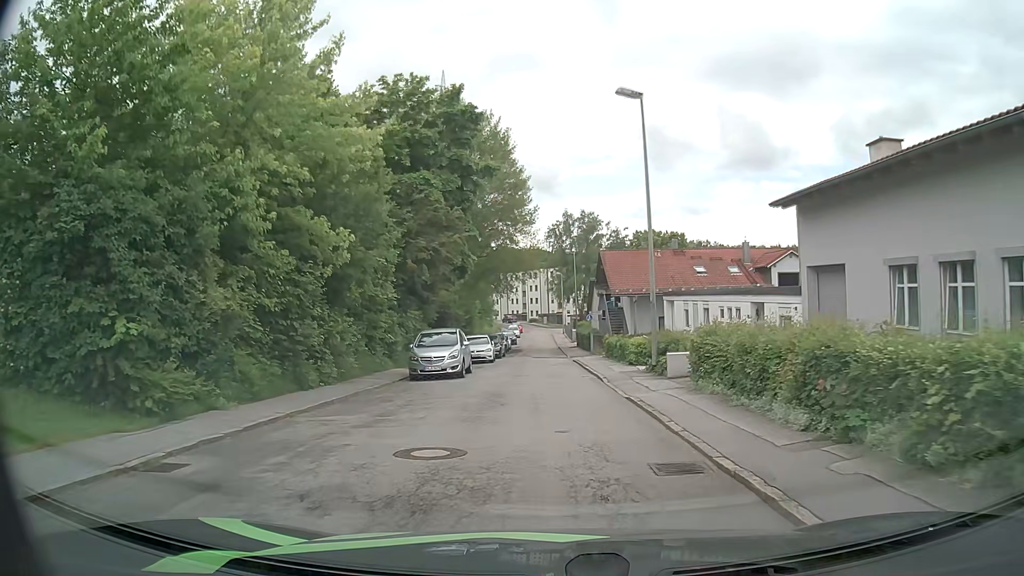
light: Day
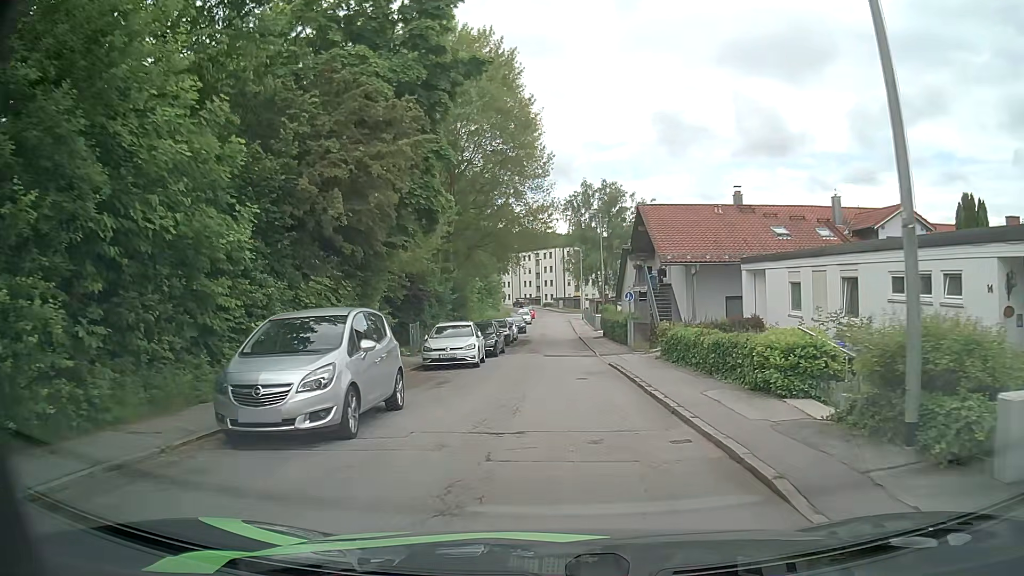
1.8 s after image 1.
(-0.1, +13.4) m; -1°
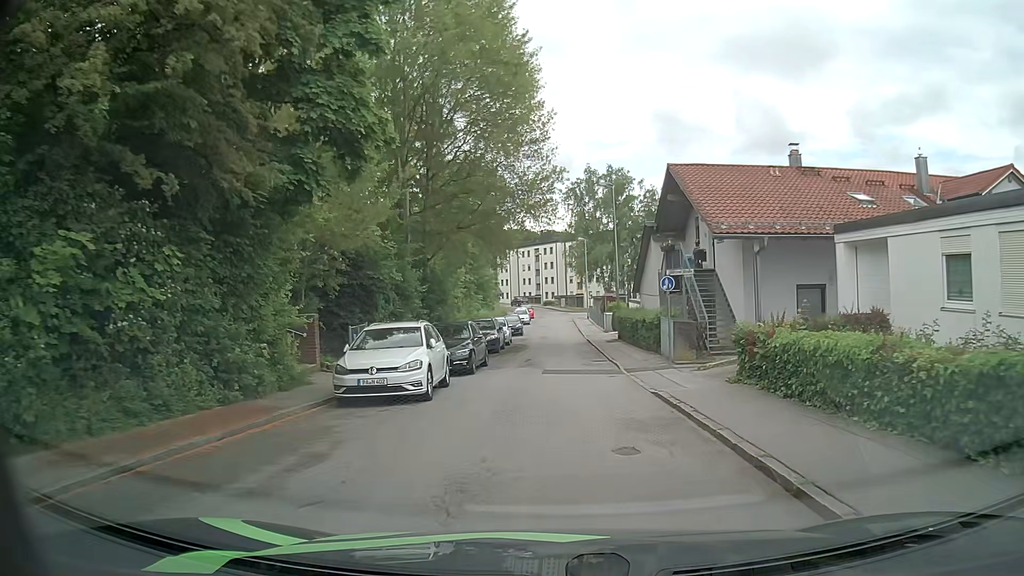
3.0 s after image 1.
(+0.1, +8.9) m; +1°
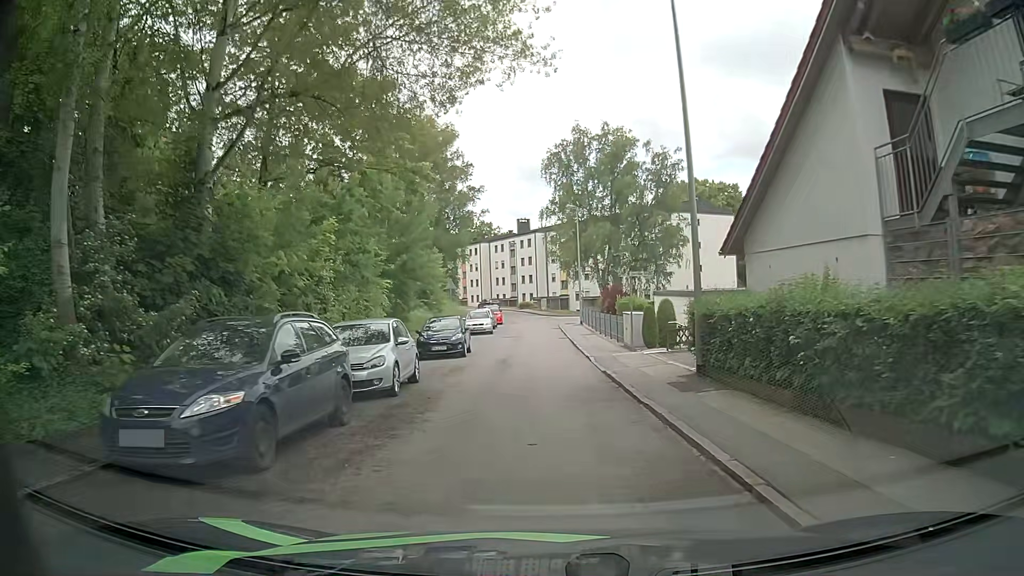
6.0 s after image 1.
(+0.3, +22.5) m; 0°
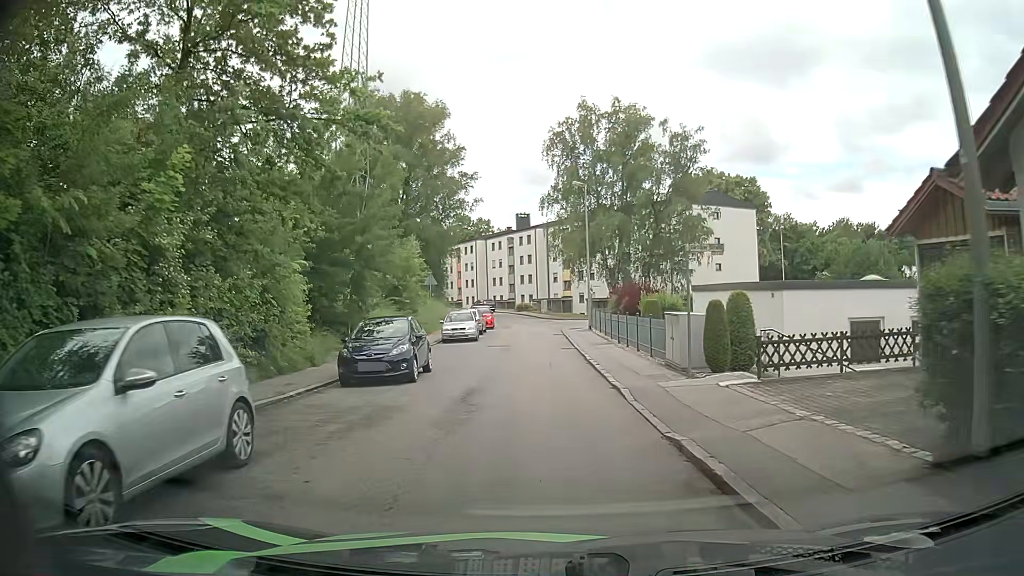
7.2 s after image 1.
(+0.1, +8.9) m; +1°
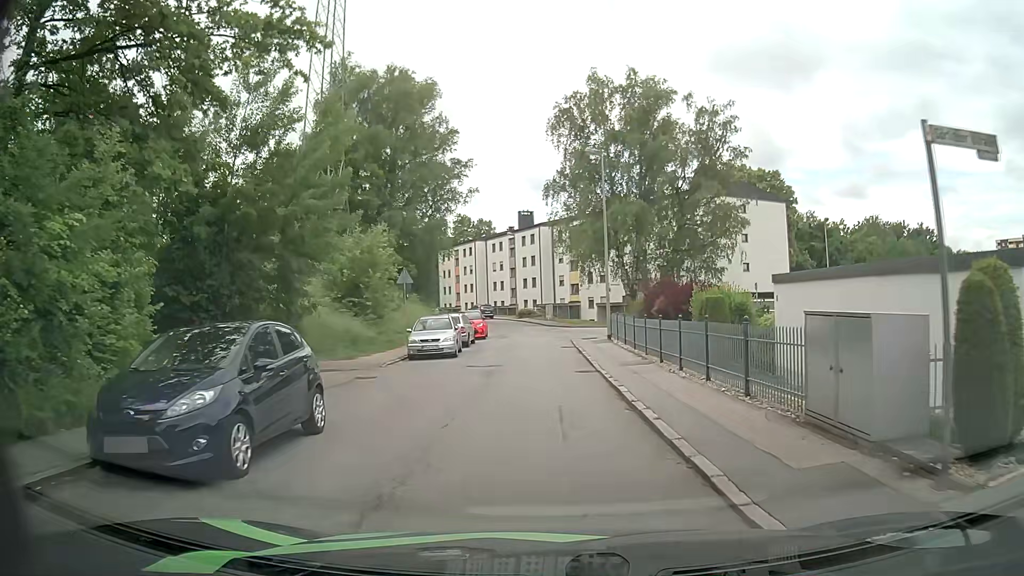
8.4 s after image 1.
(0.0, +8.7) m; 0°
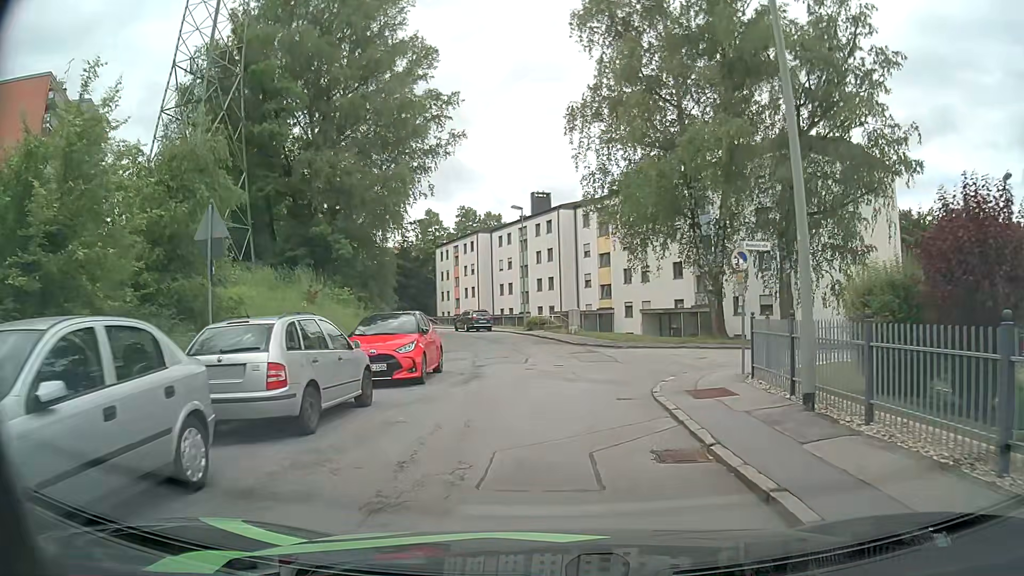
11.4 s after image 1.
(-0.5, +20.6) m; -2°
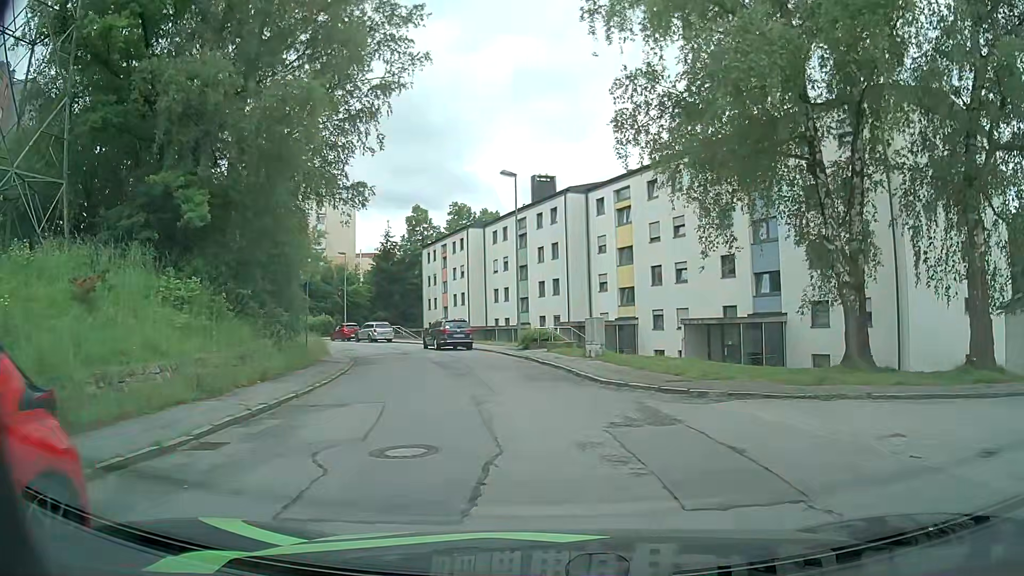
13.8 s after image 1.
(0.0, +13.3) m; 0°
(0, +10) (-2, +20) (-5, +29) (-10, +38) (-15, +47) (-20, +55) (-27, +63) (-35, +69) (-43, +74) (-52, +79) m
